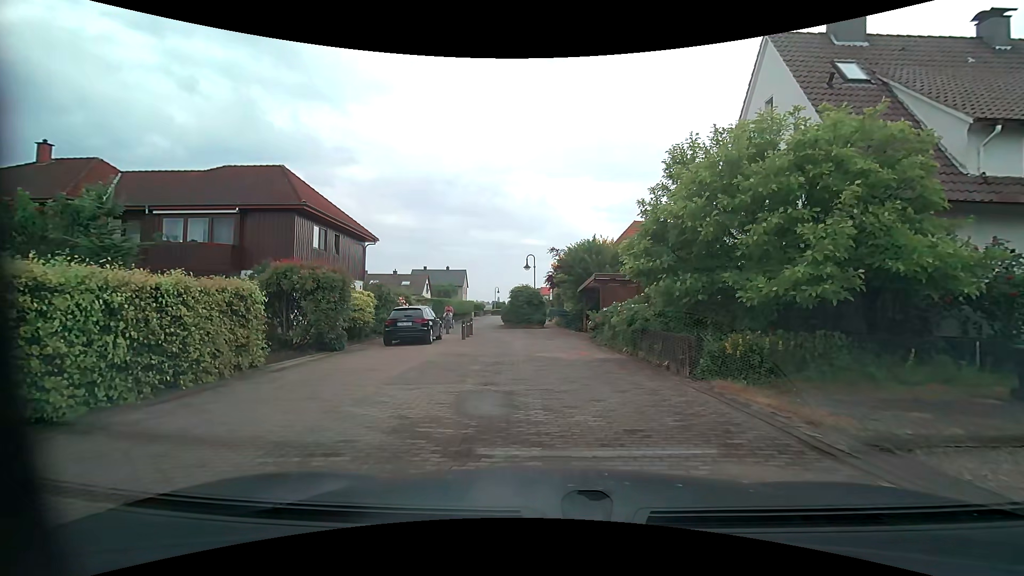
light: Day
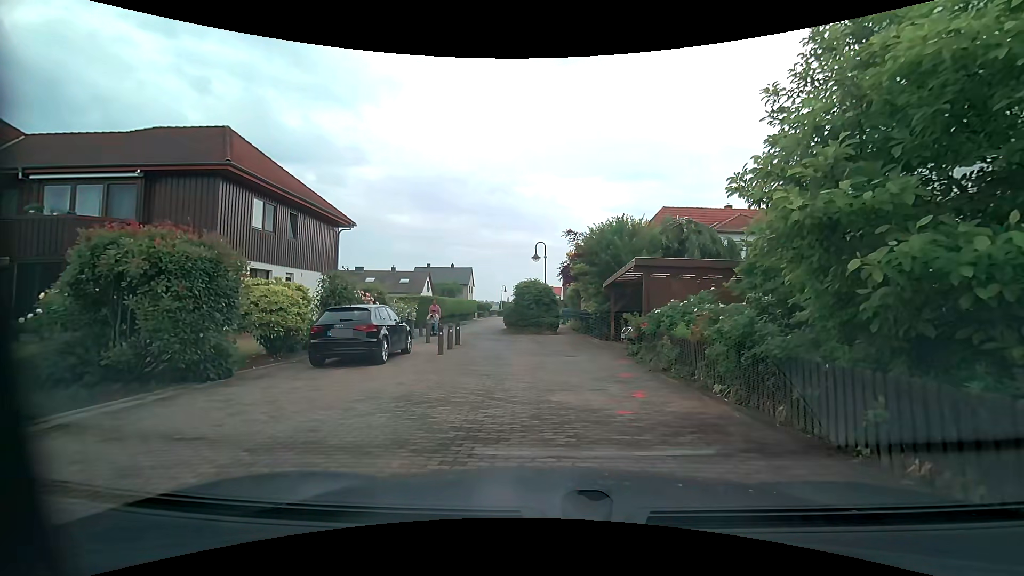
(-0.1, +6.7) m; -1°
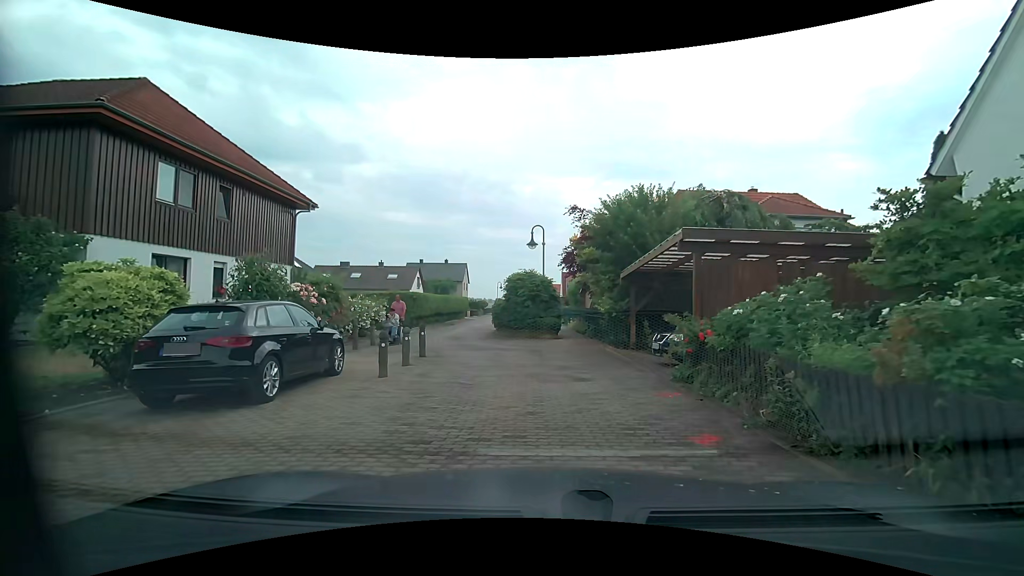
(0.0, +4.9) m; -1°
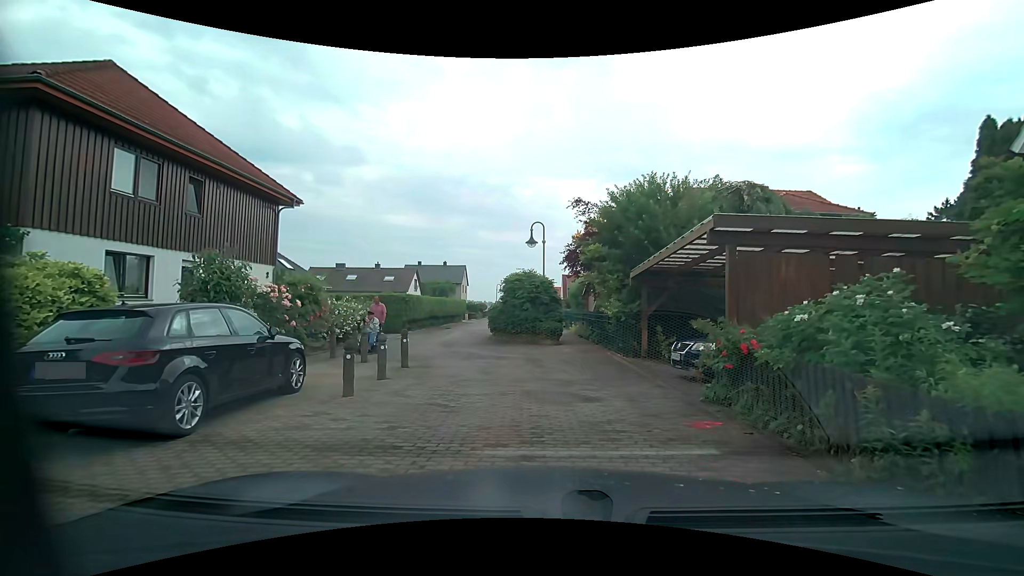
(0.0, +1.6) m; 0°
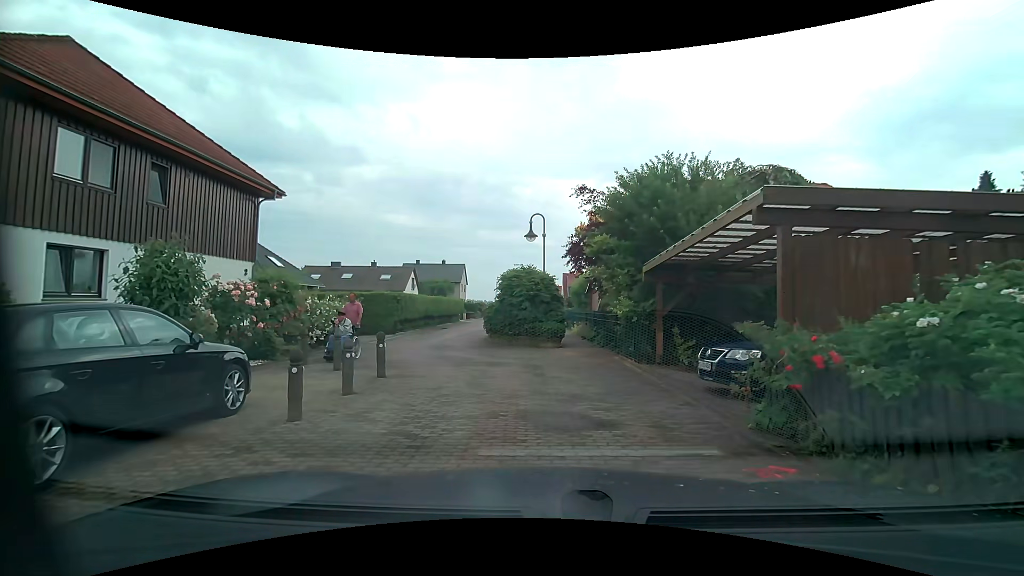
(0.0, +1.6) m; +2°
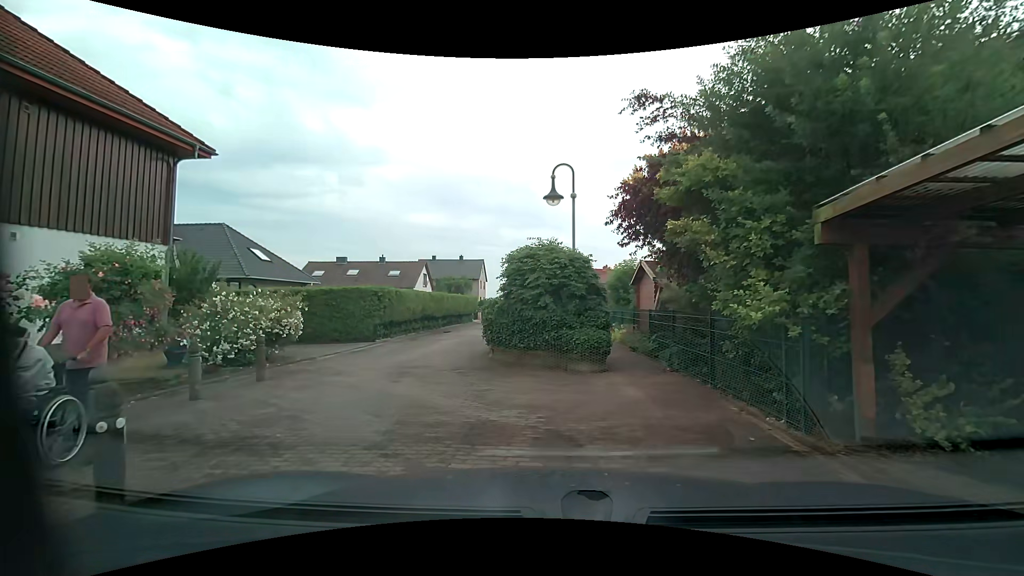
(-0.2, +6.4) m; -3°
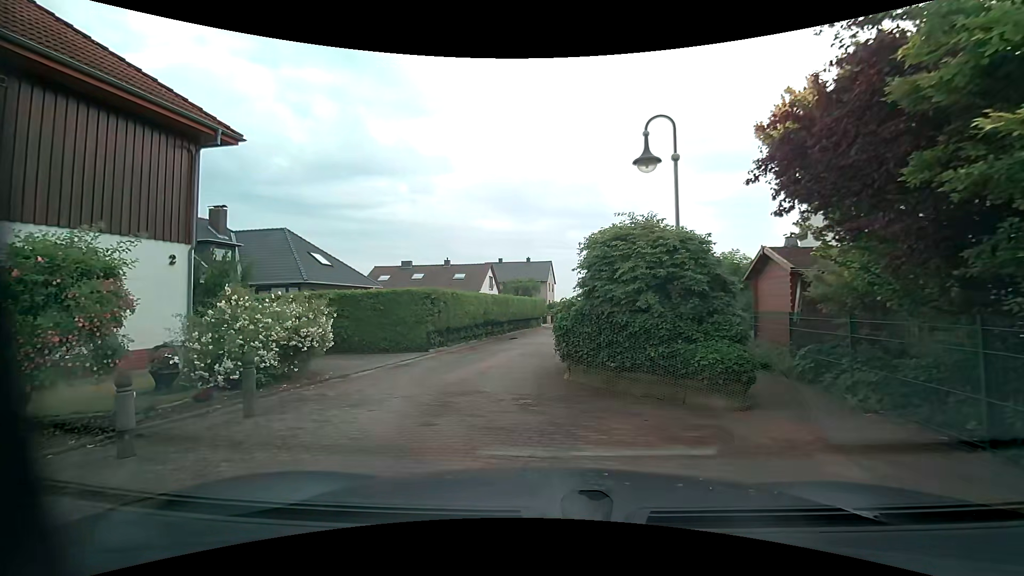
(-0.2, +3.1) m; -9°
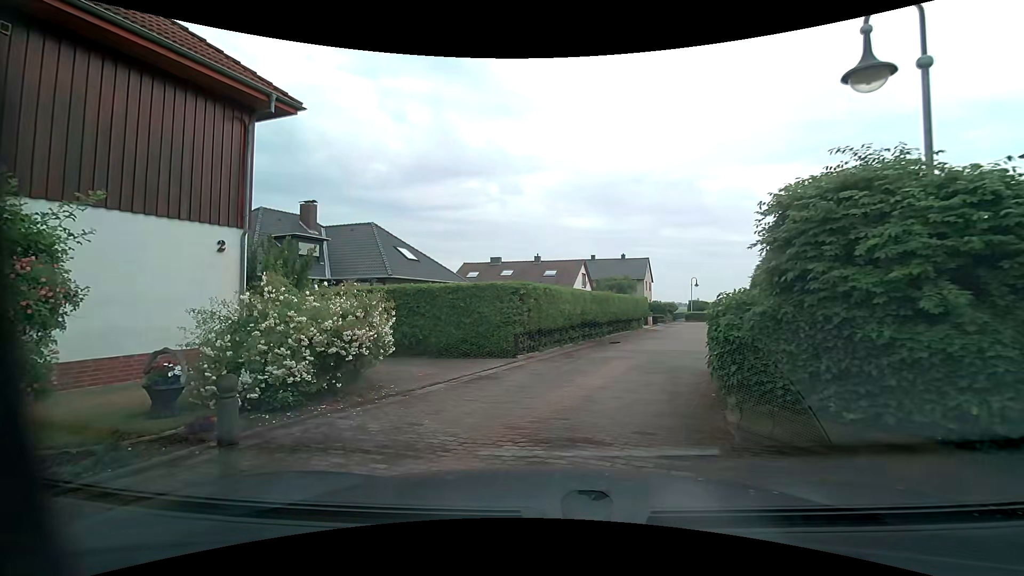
(-0.3, +3.0) m; -11°
